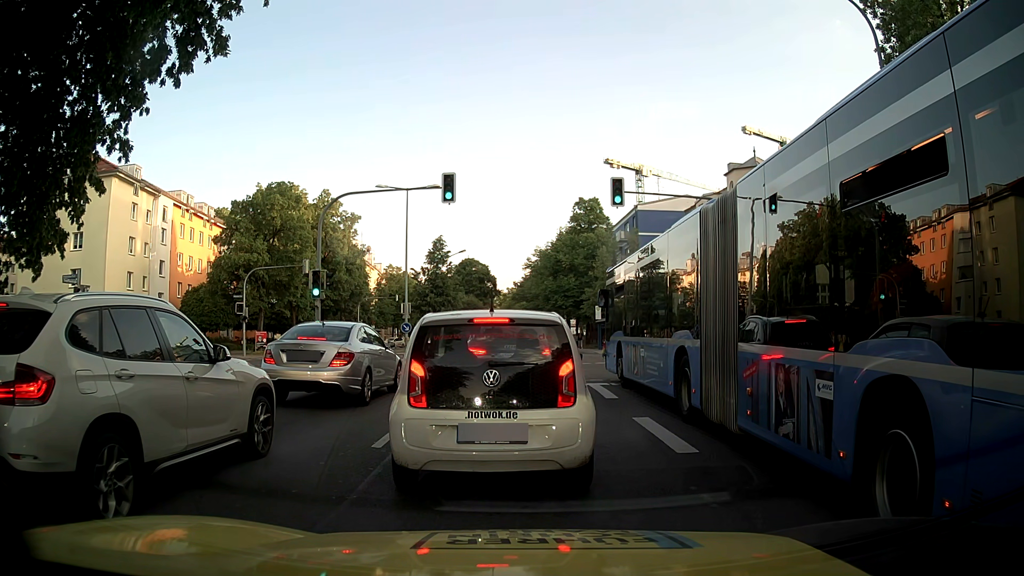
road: secondary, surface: asphalt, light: Day
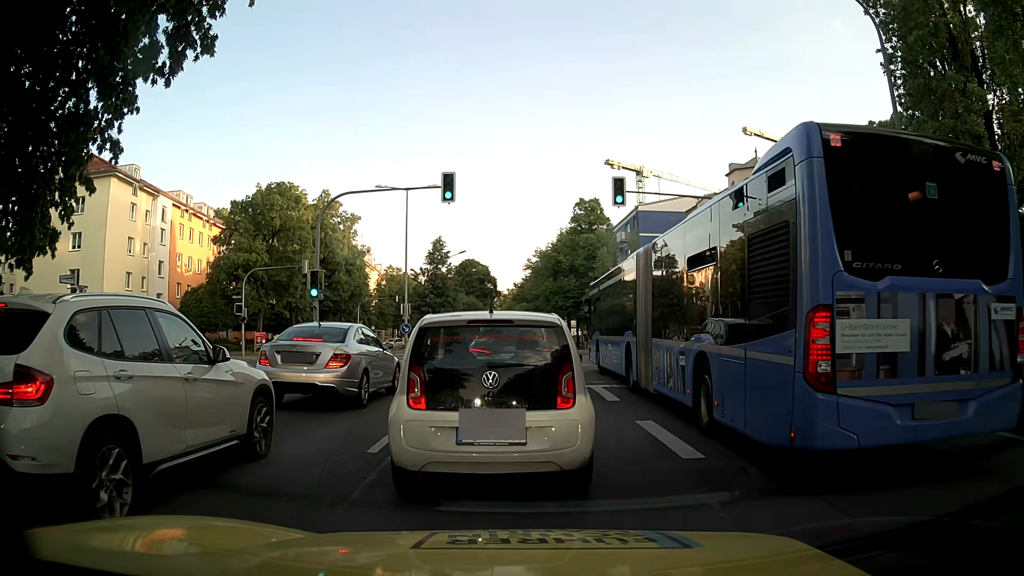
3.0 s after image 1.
(0.0, +0.2) m; 0°
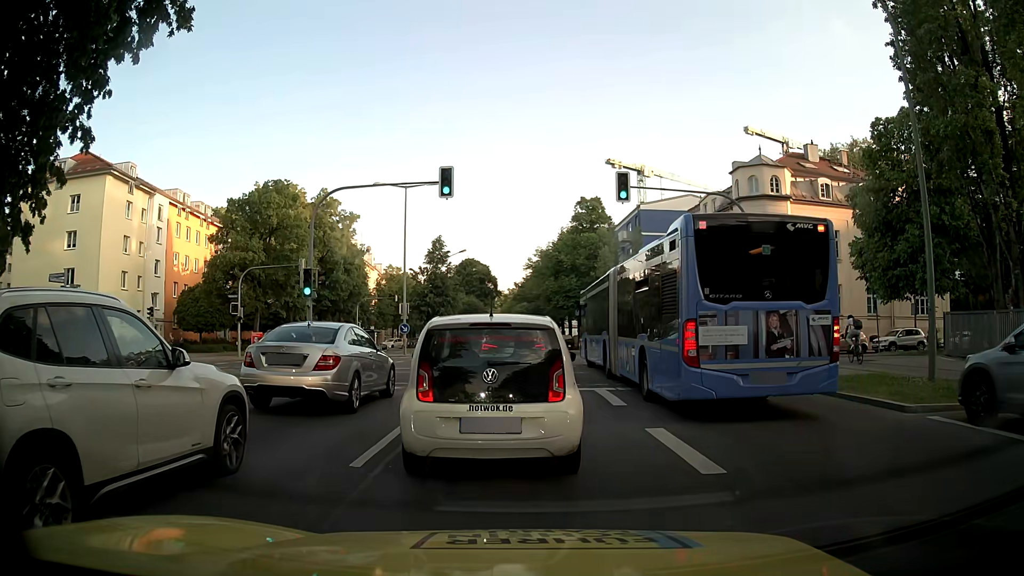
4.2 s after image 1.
(0.0, +0.8) m; 0°
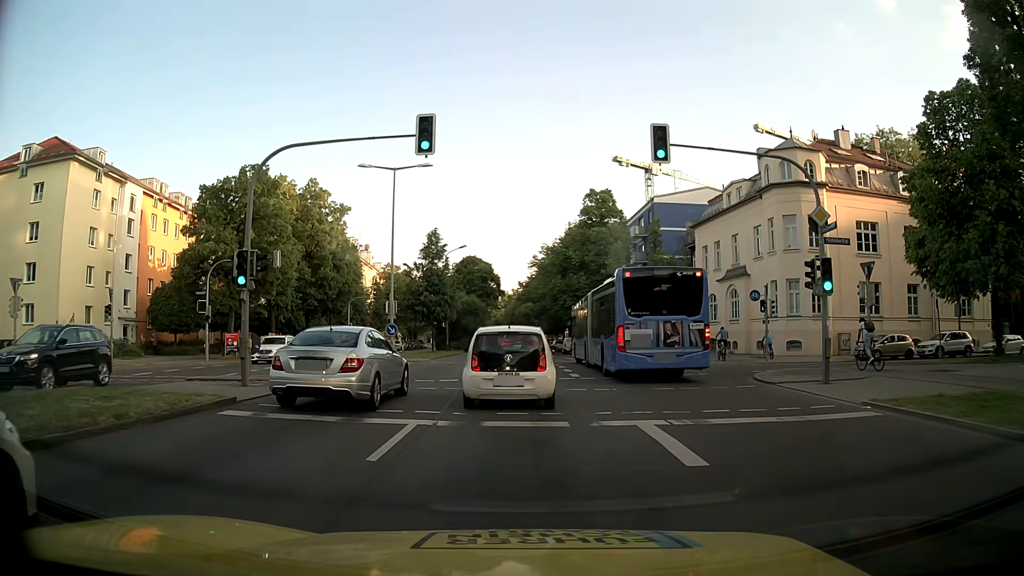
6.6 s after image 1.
(-0.1, +5.6) m; -1°
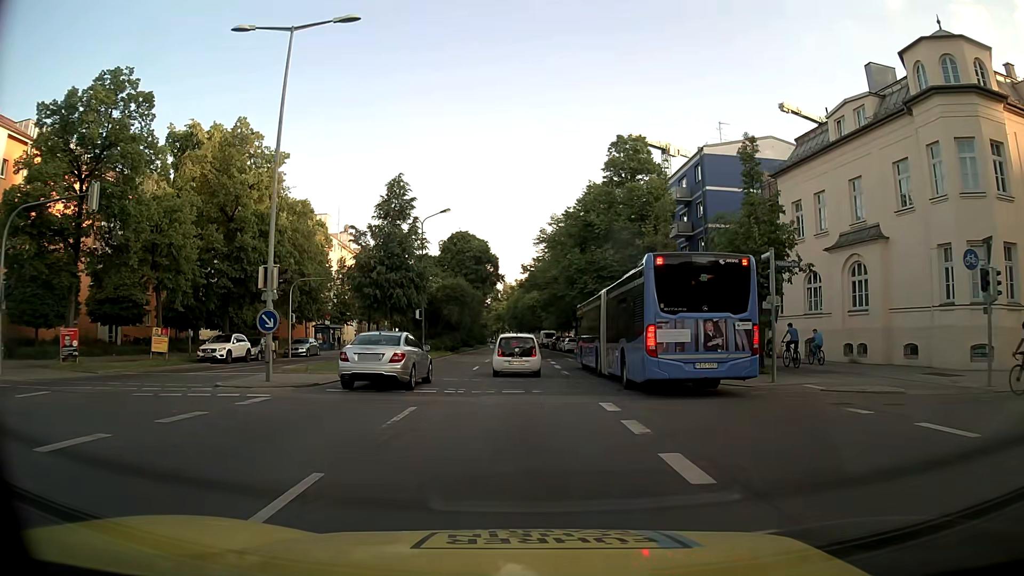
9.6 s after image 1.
(-0.1, +18.7) m; -1°
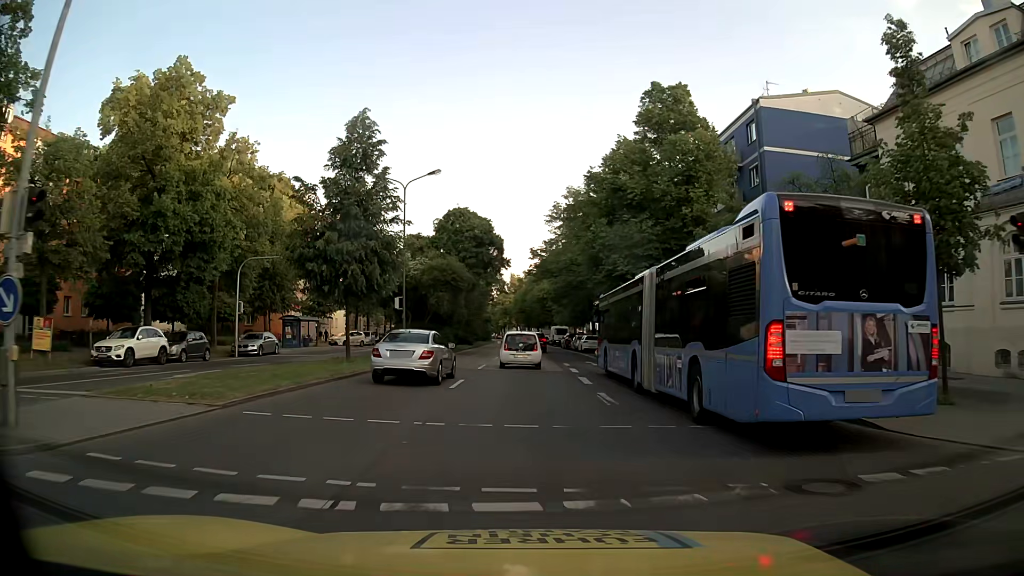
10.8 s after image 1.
(0.0, +11.1) m; -1°
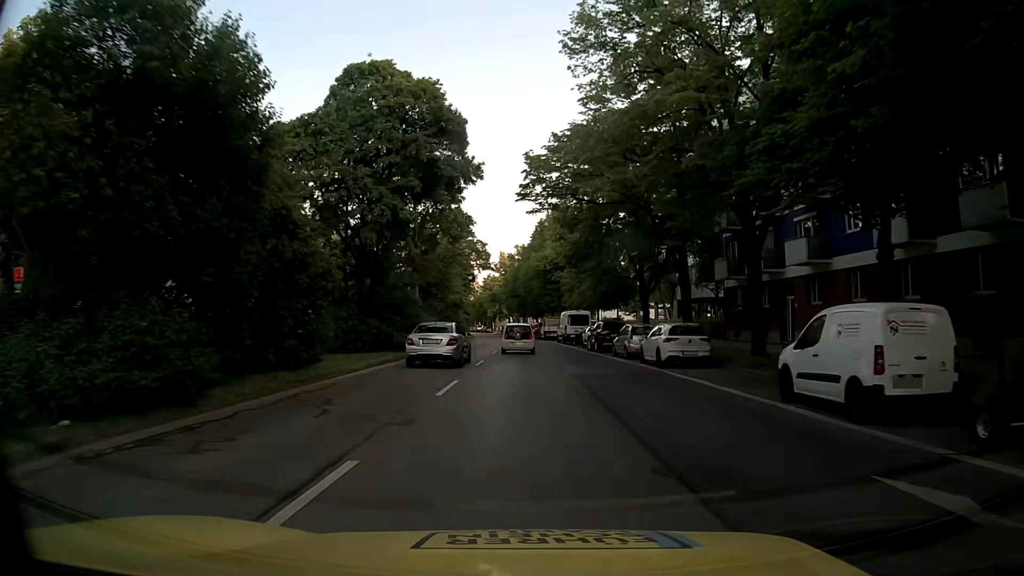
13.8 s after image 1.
(+0.1, +32.9) m; +1°
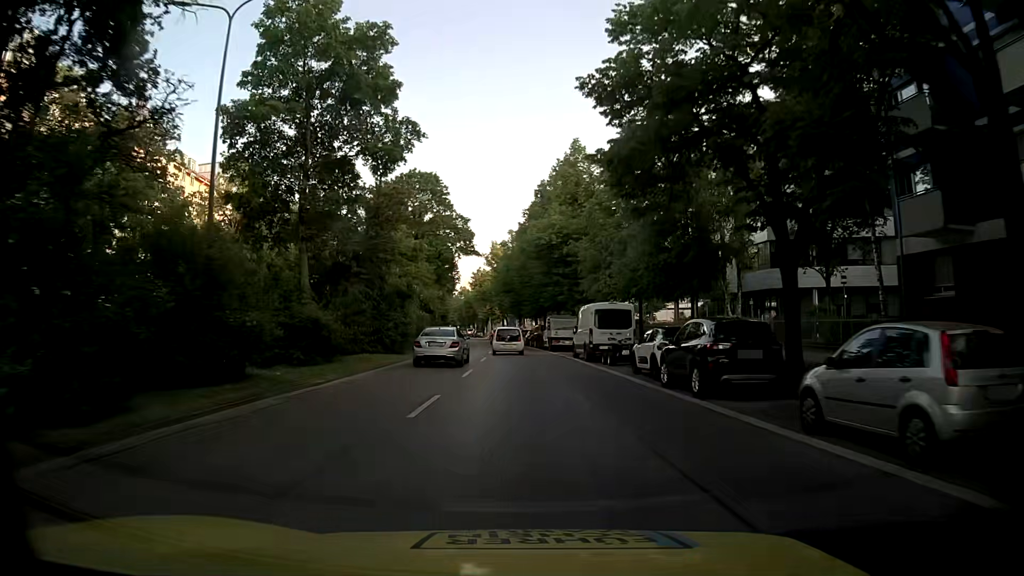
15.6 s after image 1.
(+0.1, +21.9) m; -1°
